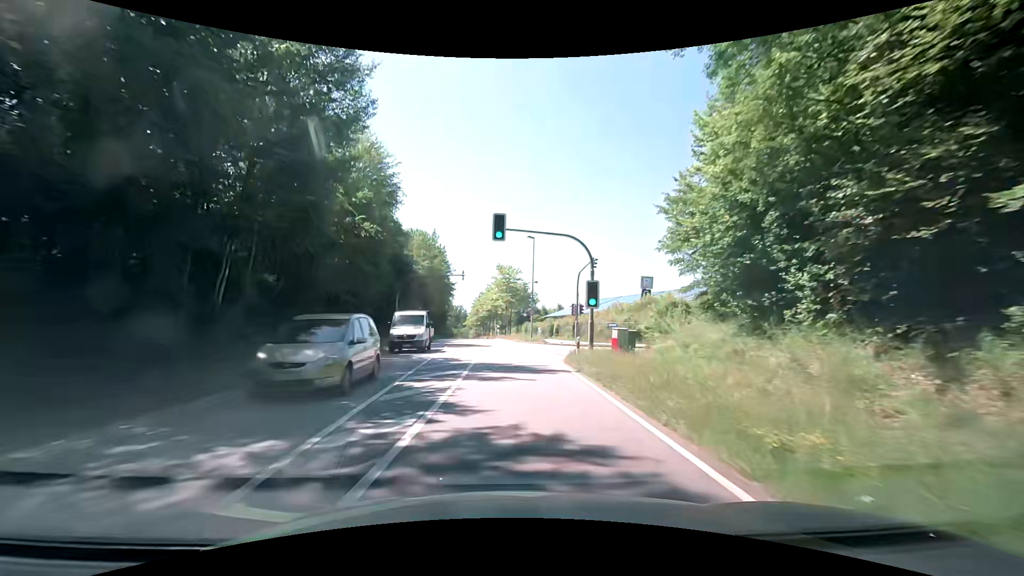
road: secondary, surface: asphalt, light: Day
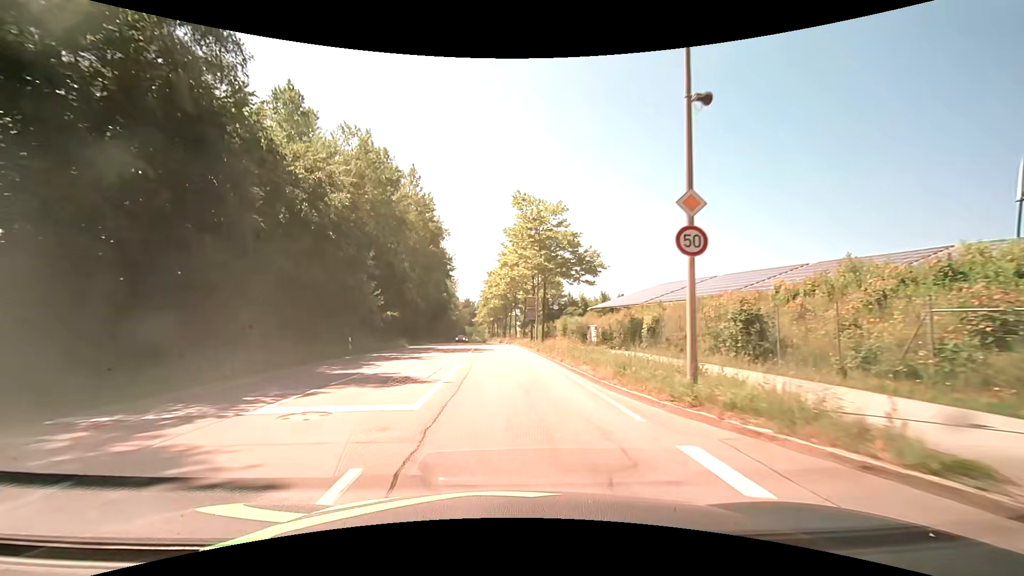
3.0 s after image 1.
(-0.8, +39.2) m; -3°
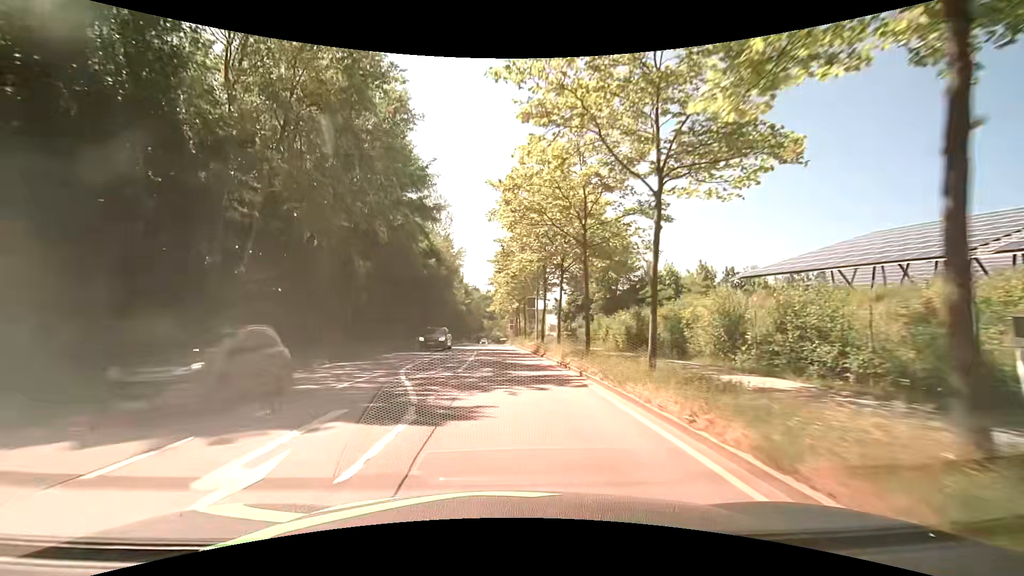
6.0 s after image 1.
(-1.1, +40.0) m; -3°
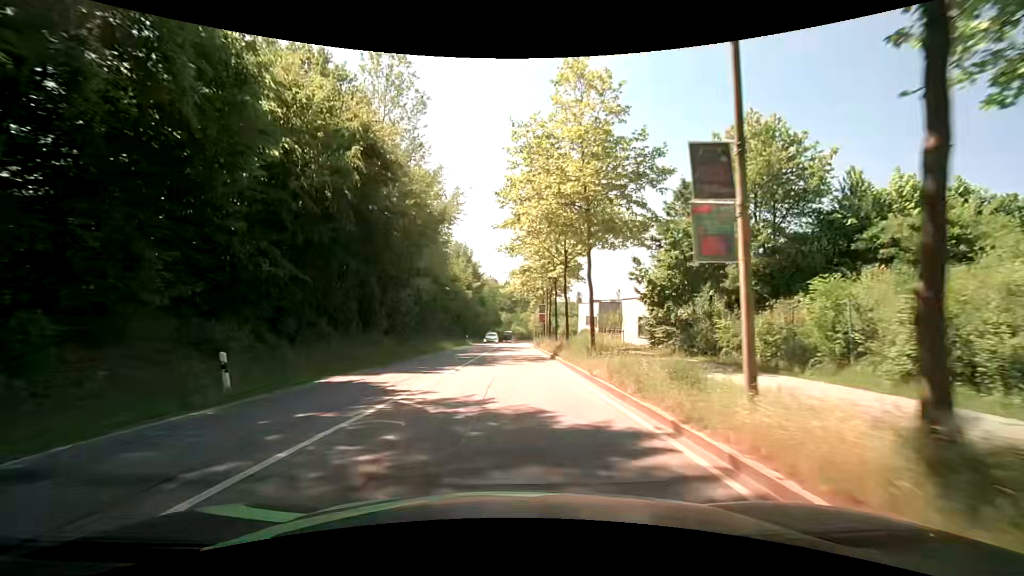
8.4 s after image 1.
(-0.8, +31.6) m; -3°
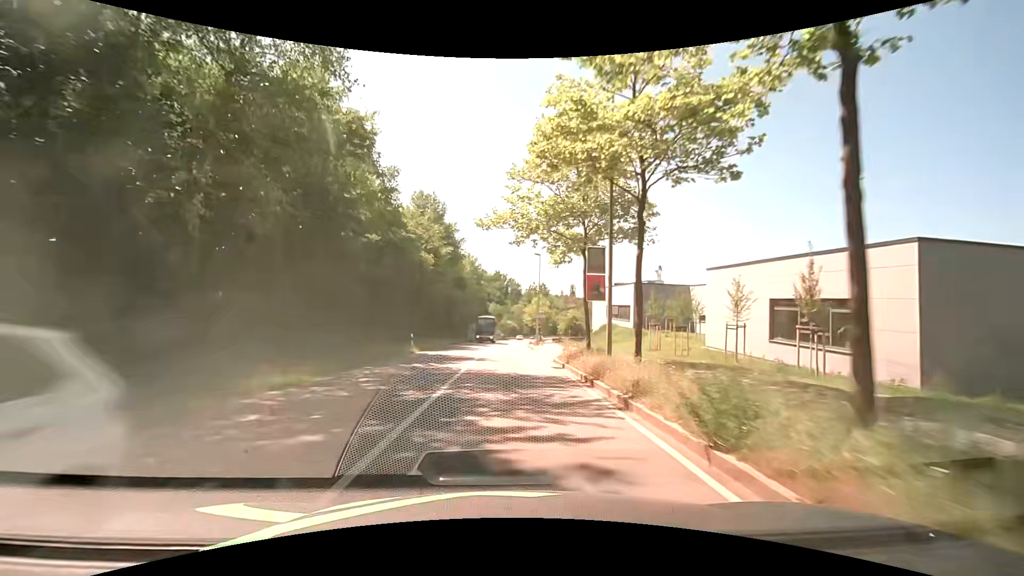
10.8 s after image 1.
(+0.3, +31.4) m; +1°
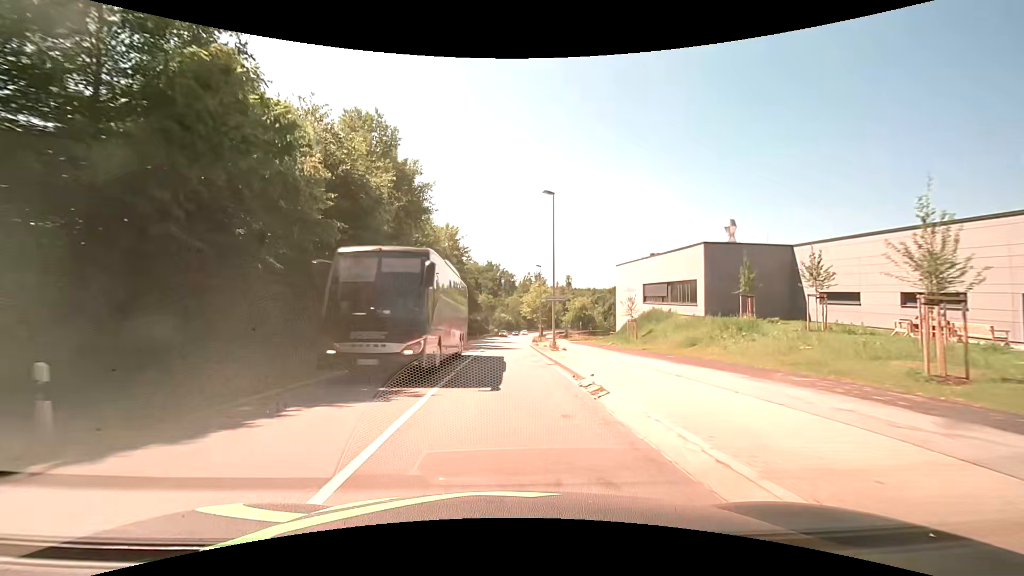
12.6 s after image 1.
(+0.1, +23.6) m; +1°
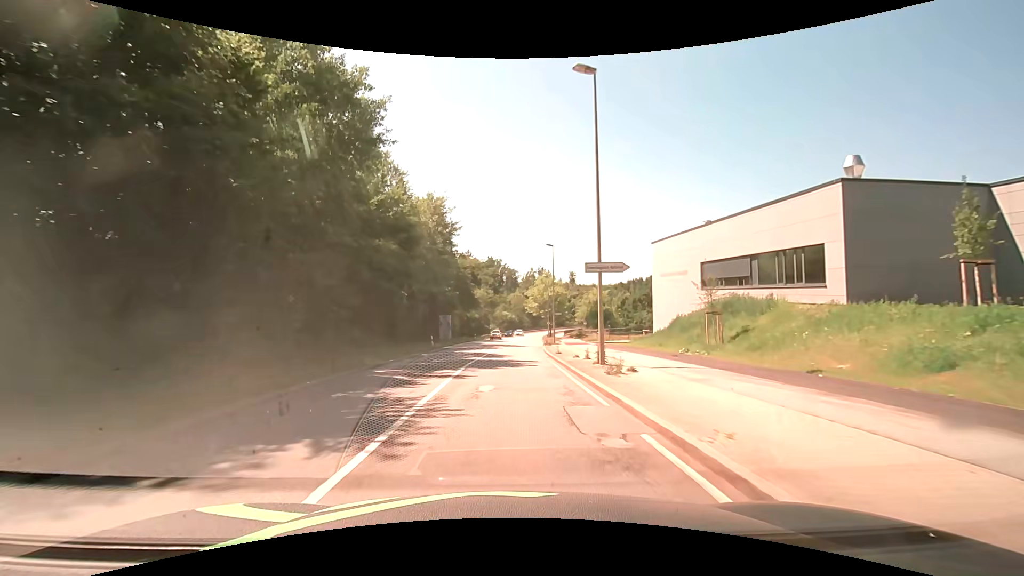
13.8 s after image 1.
(-0.1, +15.6) m; 0°
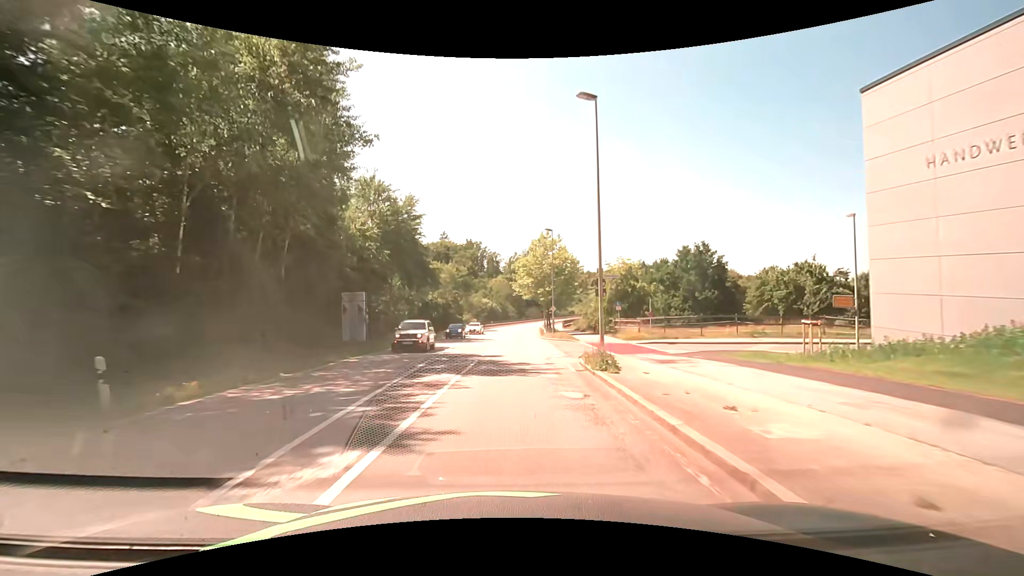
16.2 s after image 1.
(+0.2, +32.1) m; +1°
(0, +10) (0, +20) (+1, +30) (+1, +40) (+2, +50) (+2, +60) (+3, +70) (+3, +80) (+4, +90) (+5, +100) m
